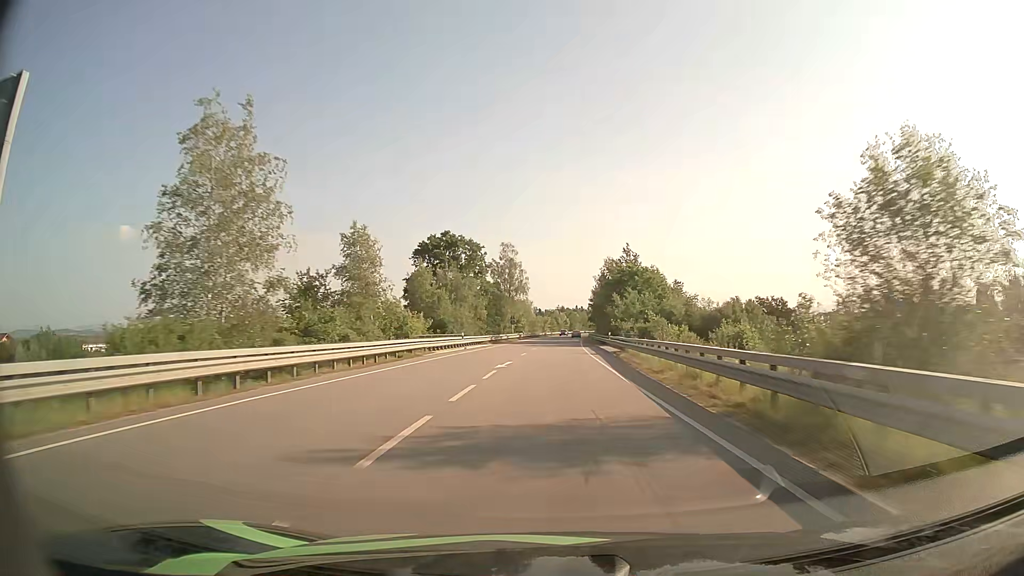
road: primary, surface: asphalt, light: Day
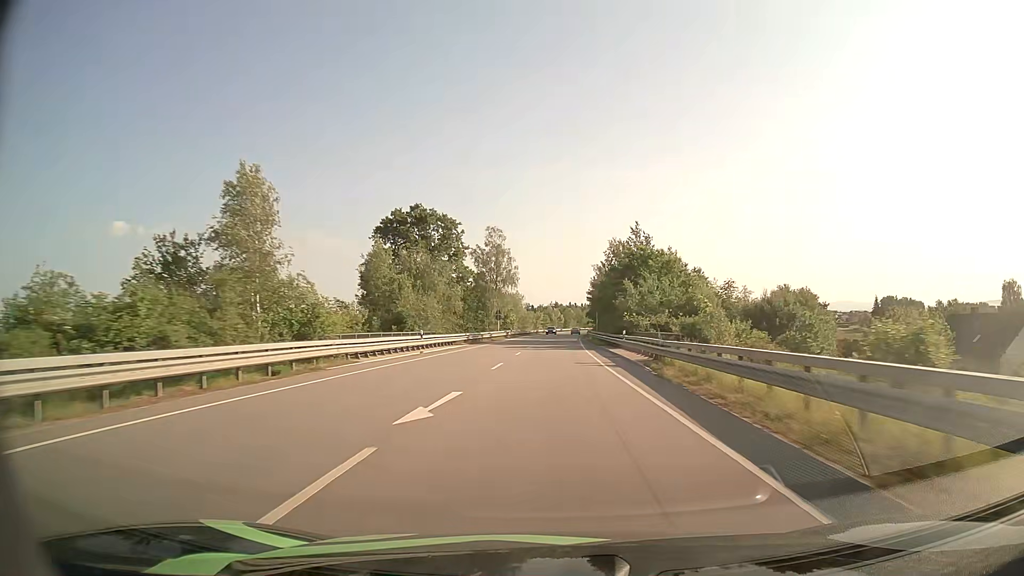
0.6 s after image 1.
(+0.1, +15.2) m; +1°
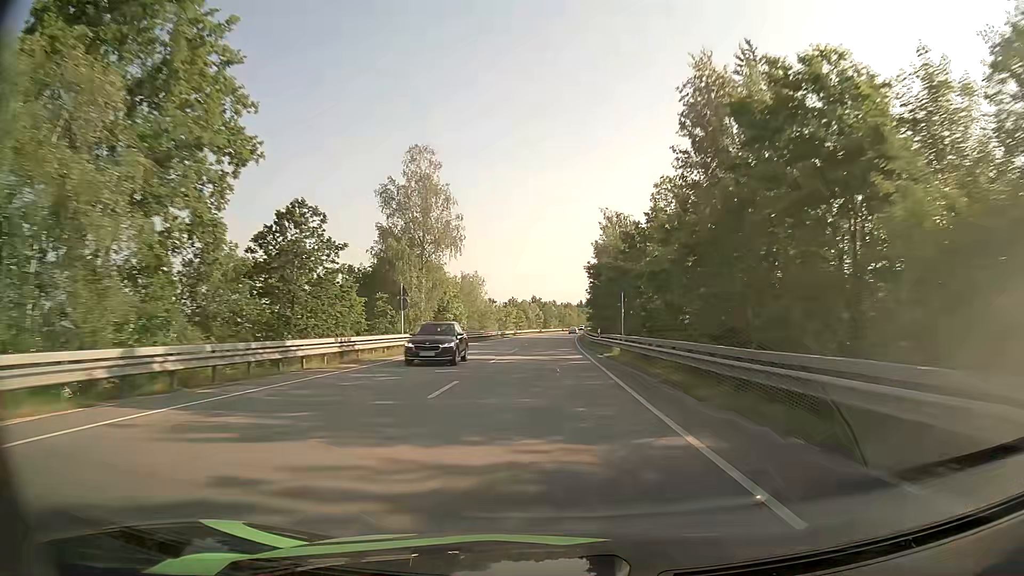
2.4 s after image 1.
(+0.5, +46.2) m; +2°
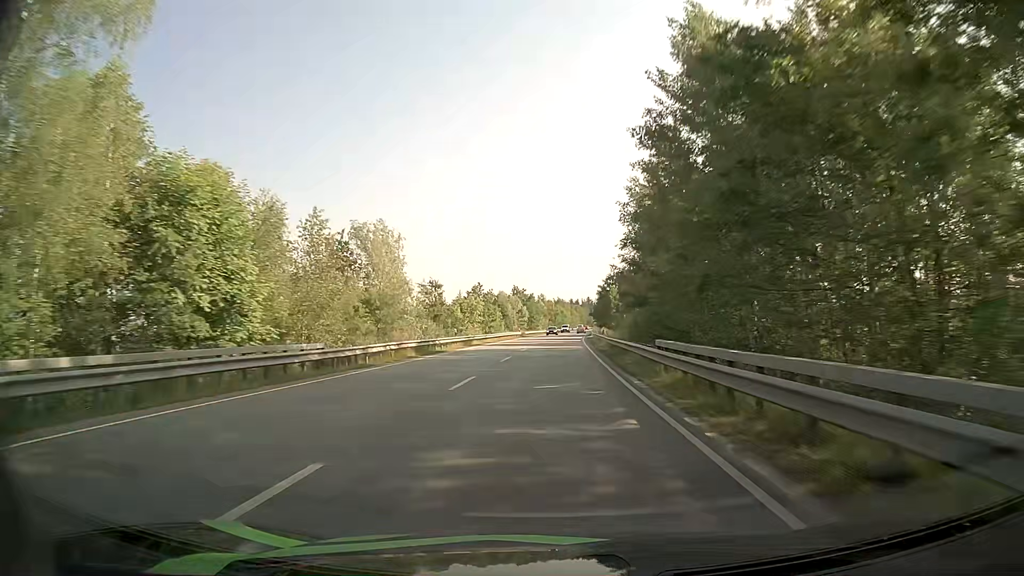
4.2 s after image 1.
(+0.5, +45.8) m; +1°
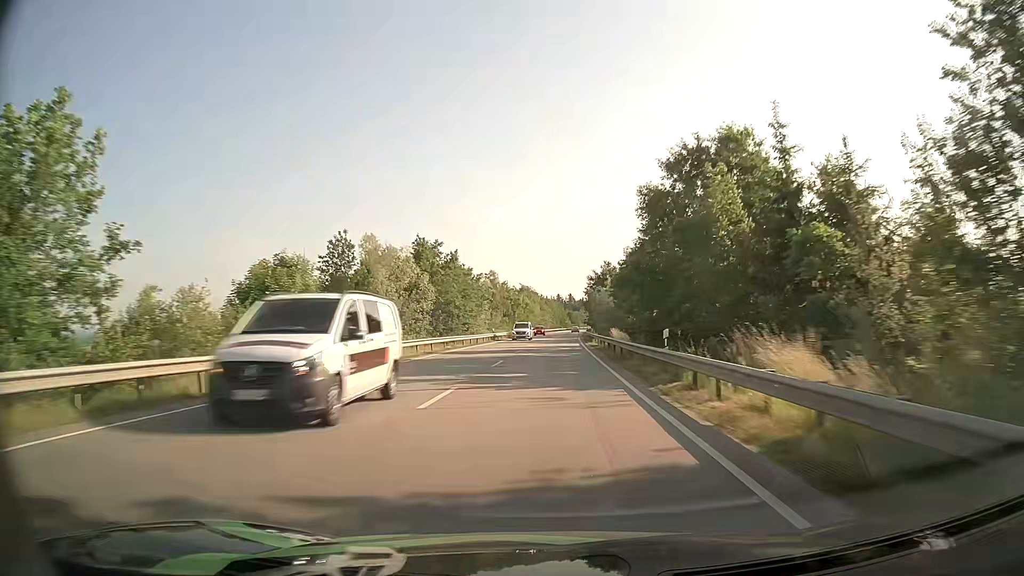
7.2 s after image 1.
(+1.9, +75.1) m; +3°
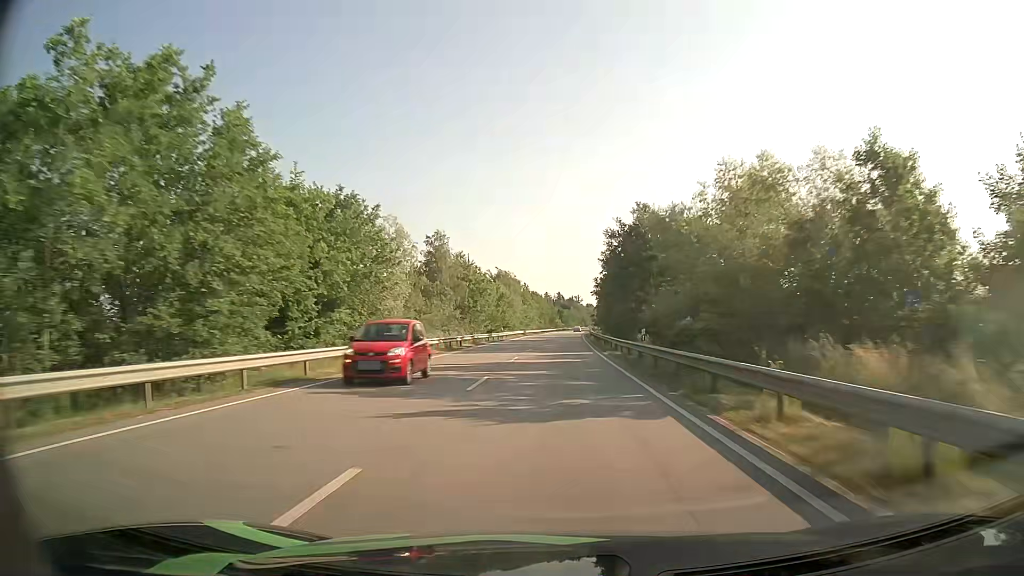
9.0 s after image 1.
(+0.3, +44.6) m; +1°
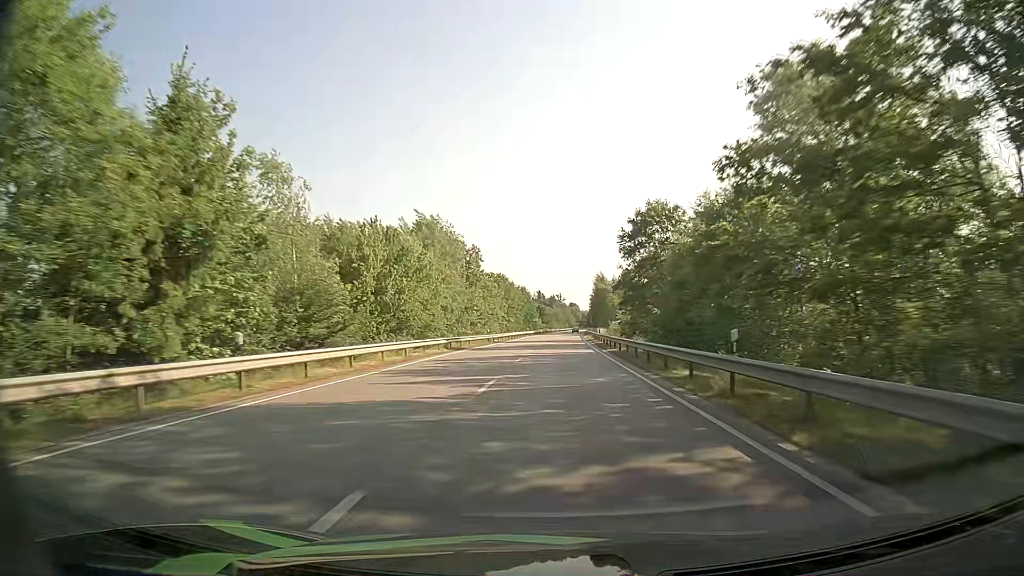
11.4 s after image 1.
(+1.1, +60.9) m; +2°
